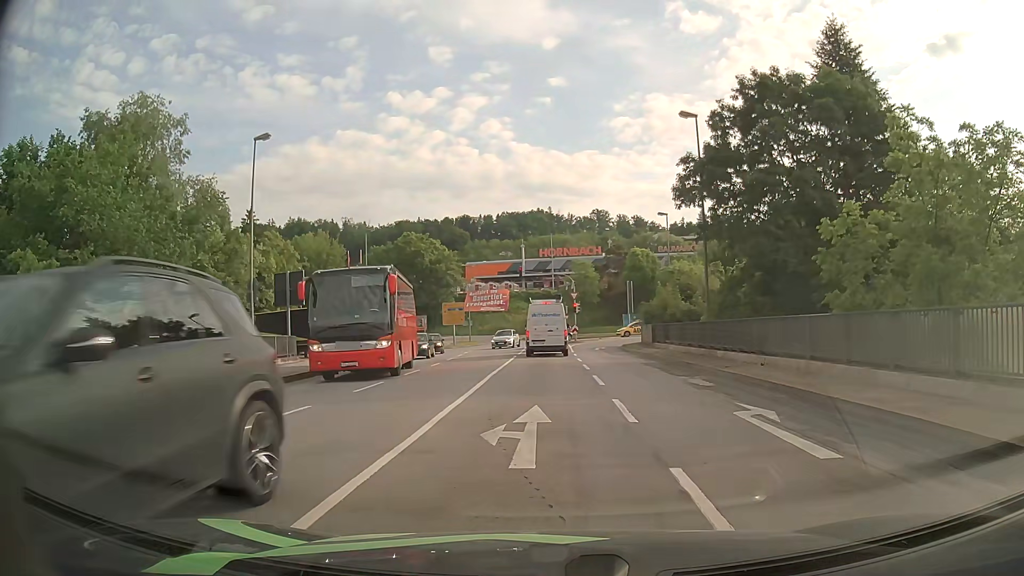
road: primary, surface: asphalt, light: Day
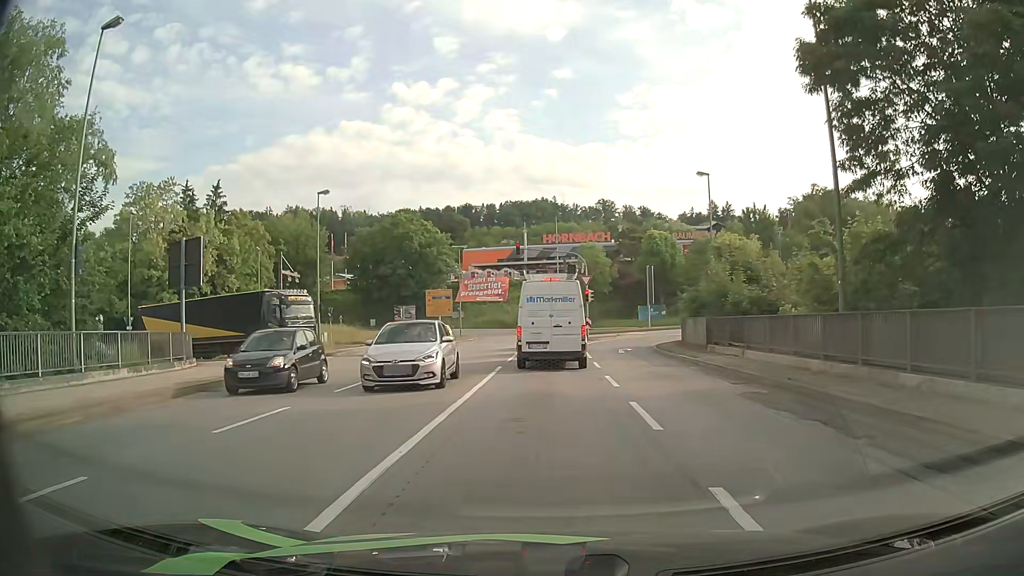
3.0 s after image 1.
(+0.1, +12.8) m; +1°
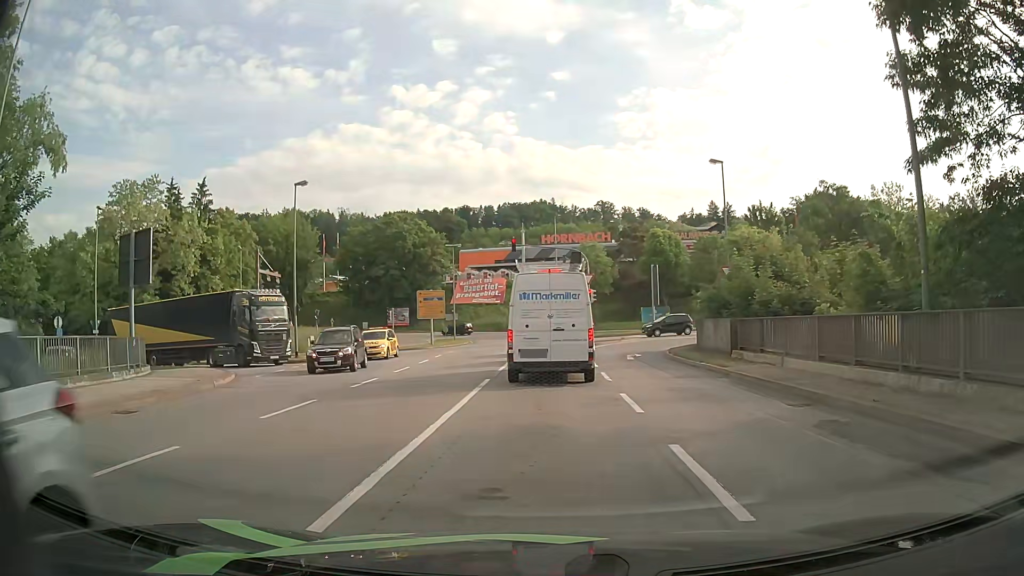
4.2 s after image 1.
(0.0, +3.8) m; -1°
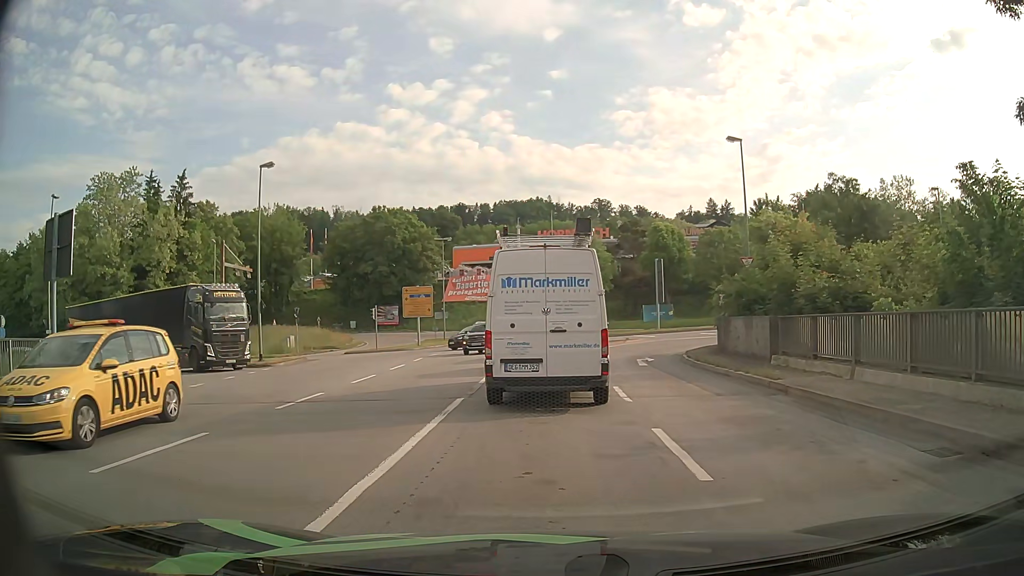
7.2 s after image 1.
(+0.1, +4.4) m; +2°
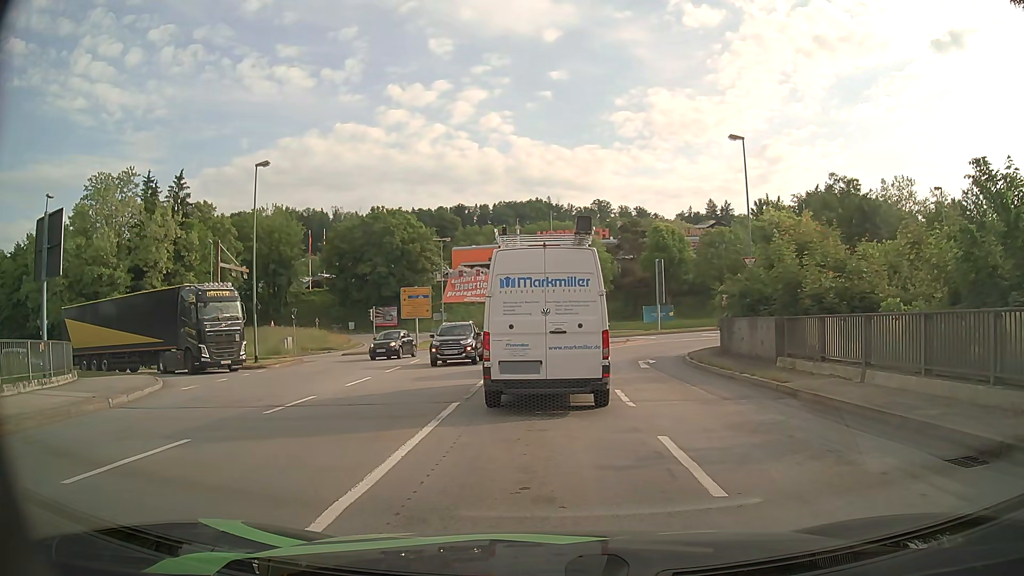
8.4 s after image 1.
(0.0, +0.5) m; 0°
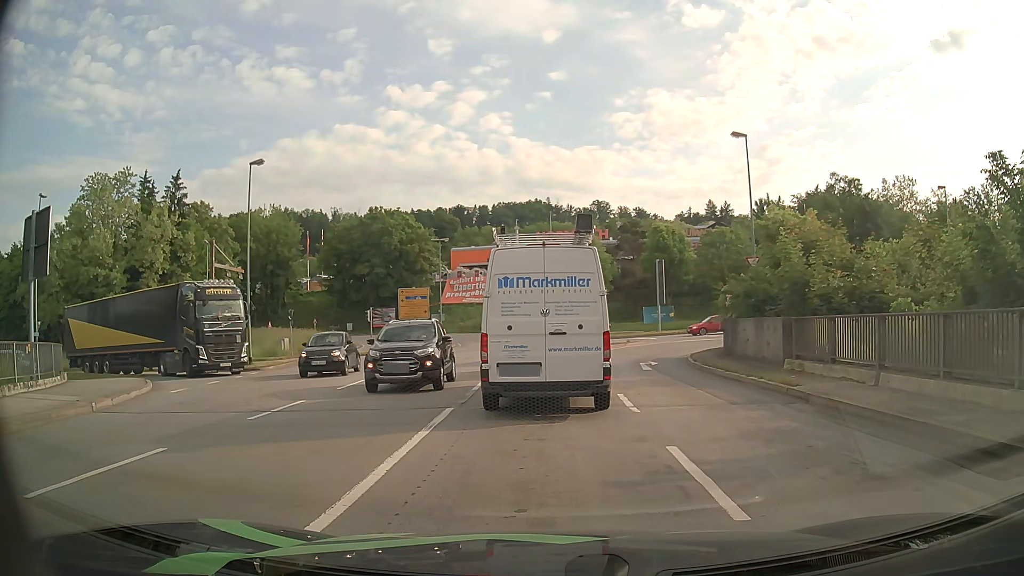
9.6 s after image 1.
(0.0, +0.7) m; 0°
